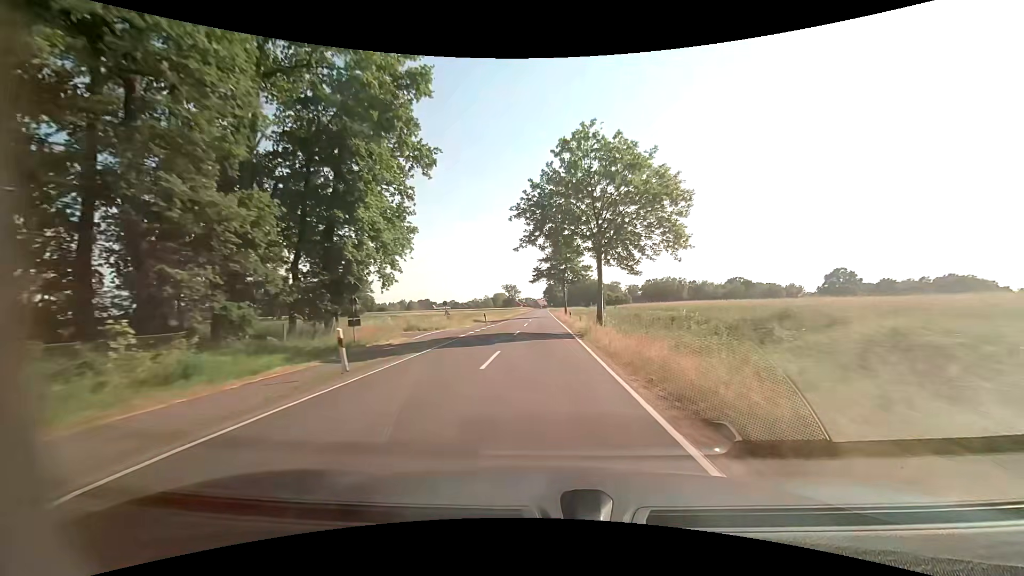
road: tertiary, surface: asphalt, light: Day
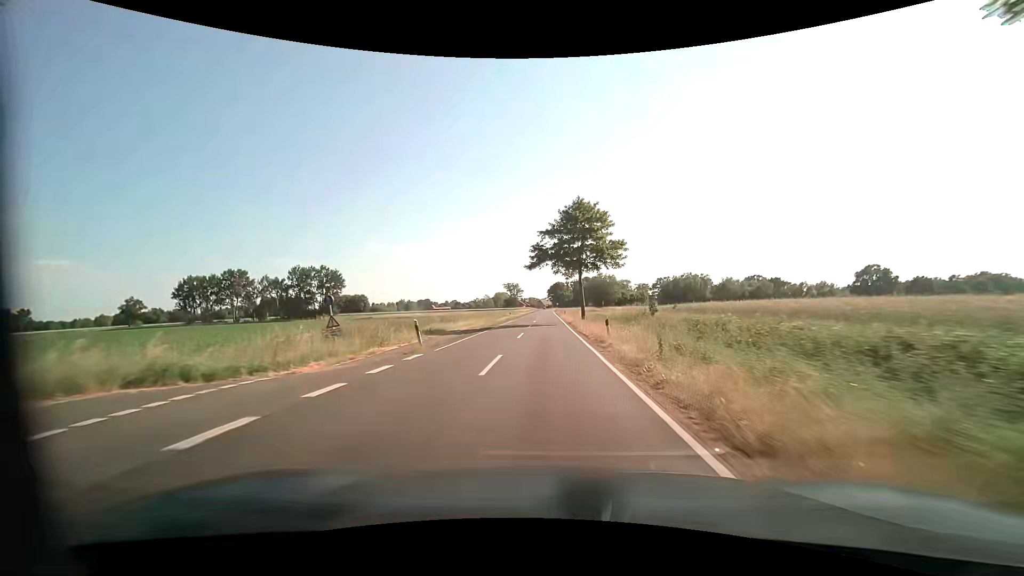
(-0.1, +25.2) m; -1°
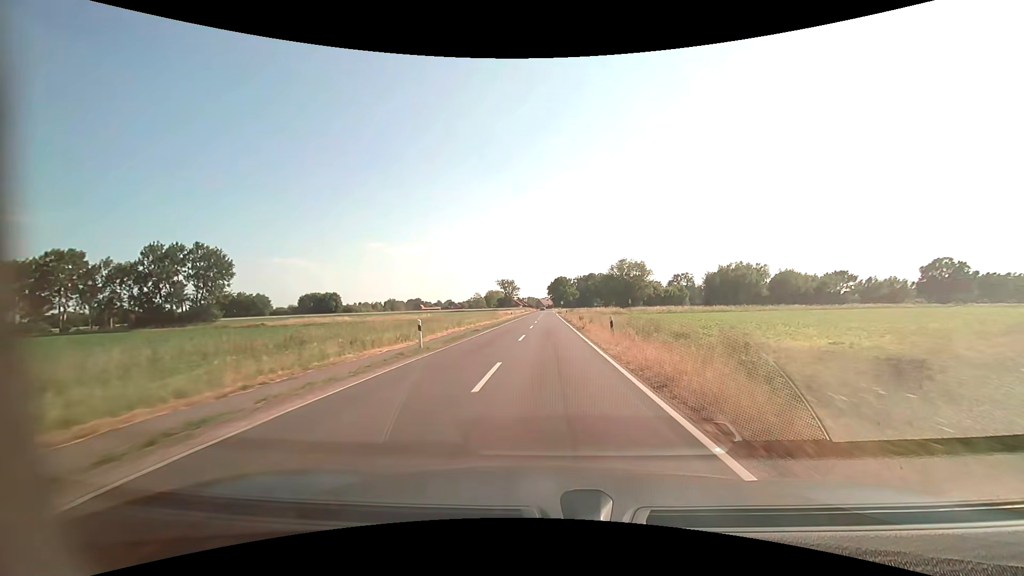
(+0.1, +50.6) m; 0°
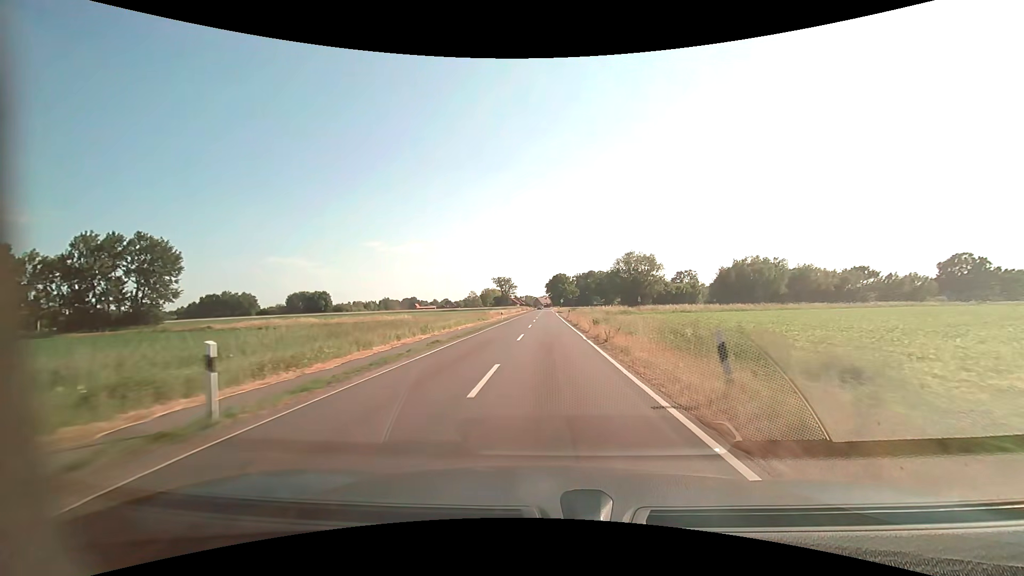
(0.0, +12.7) m; 0°
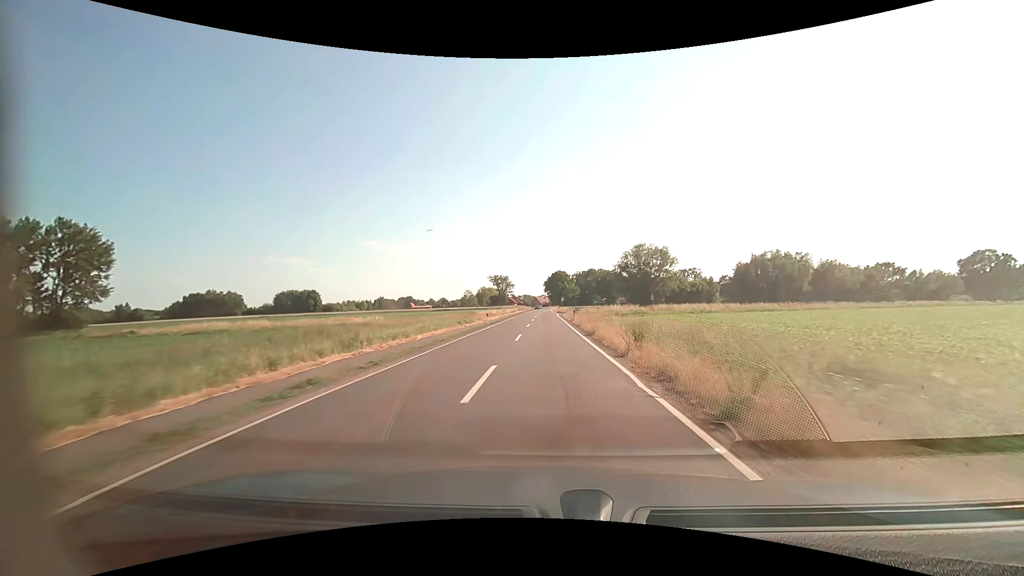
(0.0, +12.7) m; 0°
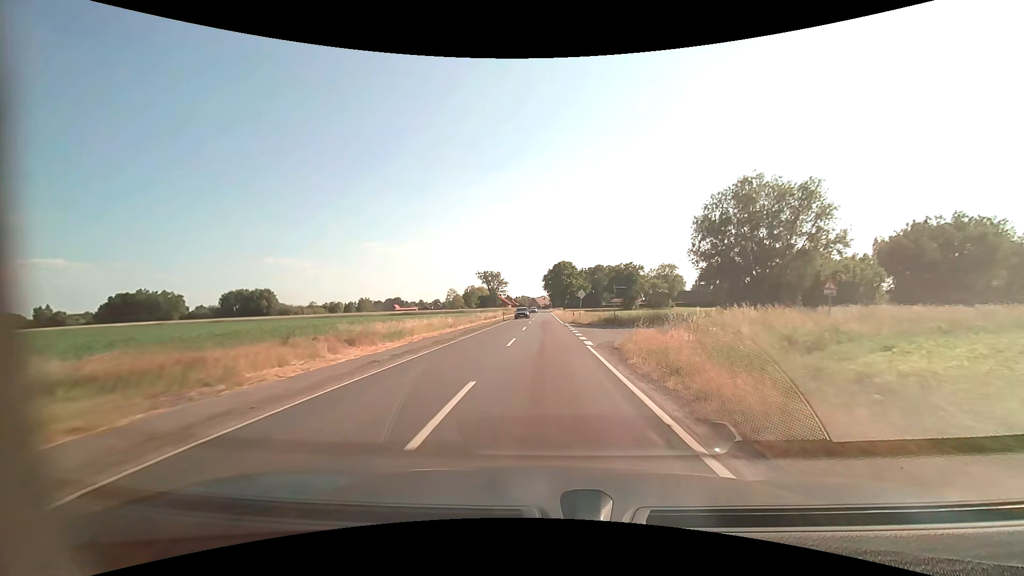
(+0.2, +50.6) m; 0°
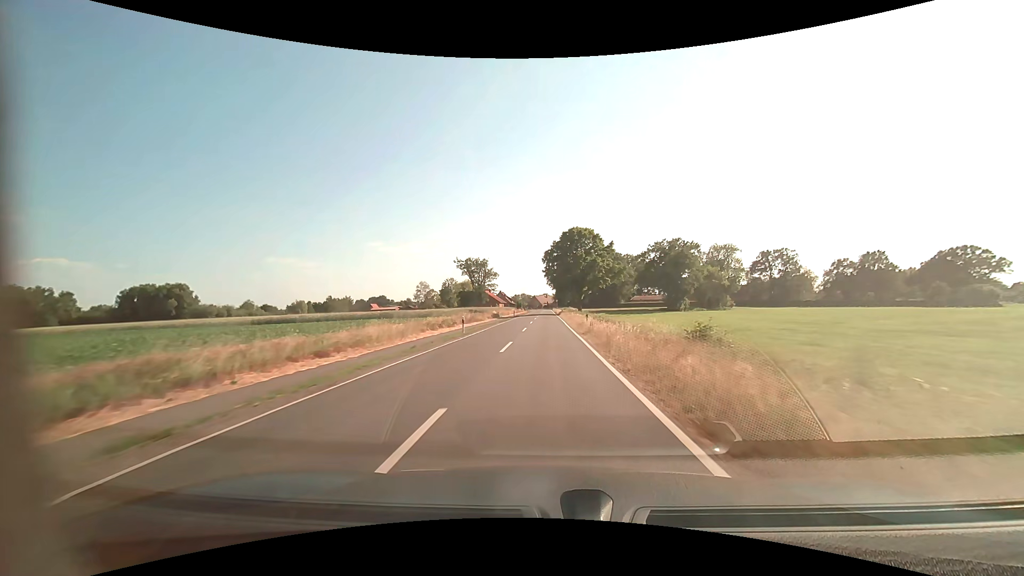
(0.0, +63.3) m; 0°
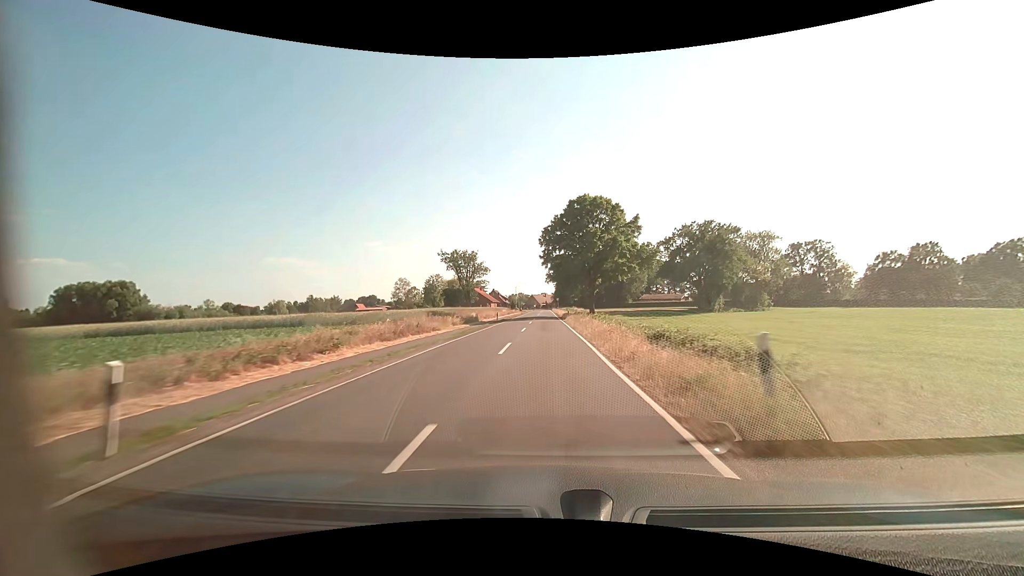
(+0.1, +25.3) m; 0°
(0, +10) (0, +20) (0, +30) (0, +40) (0, +50) (0, +60) (0, +70) (0, +80) (0, +90) (0, +100) m
